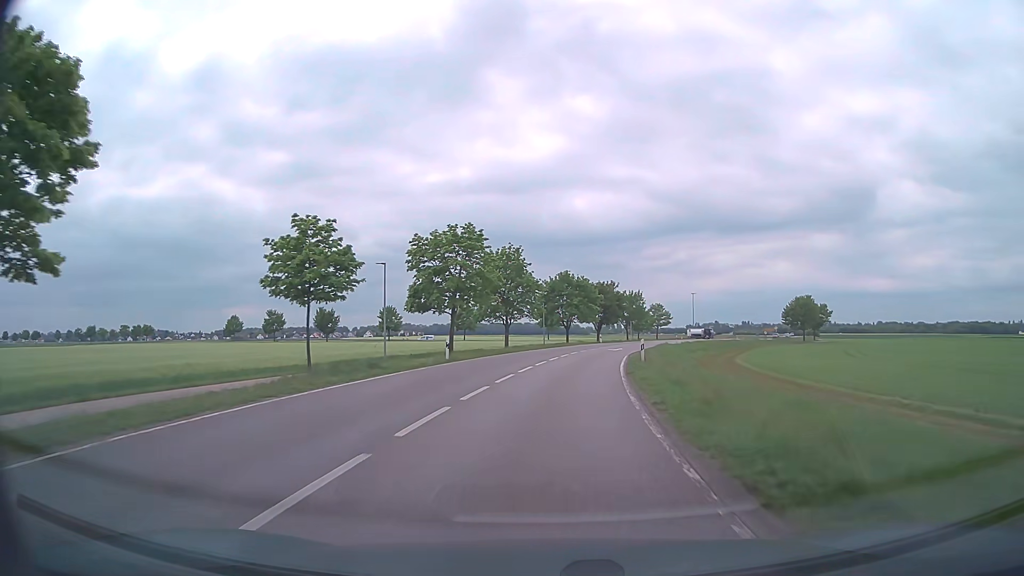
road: secondary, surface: asphalt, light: Day
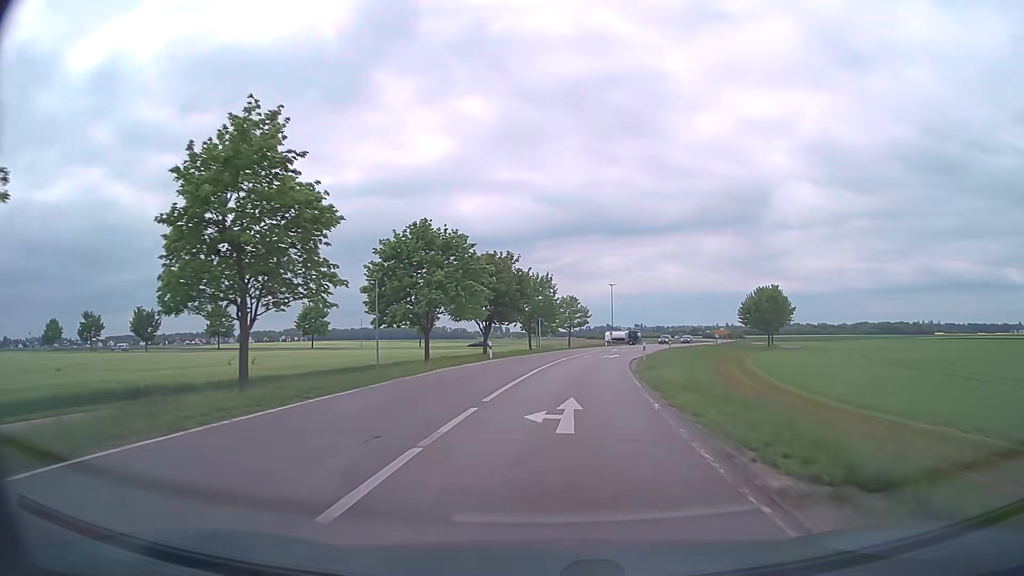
(+2.9, +38.9) m; +9°
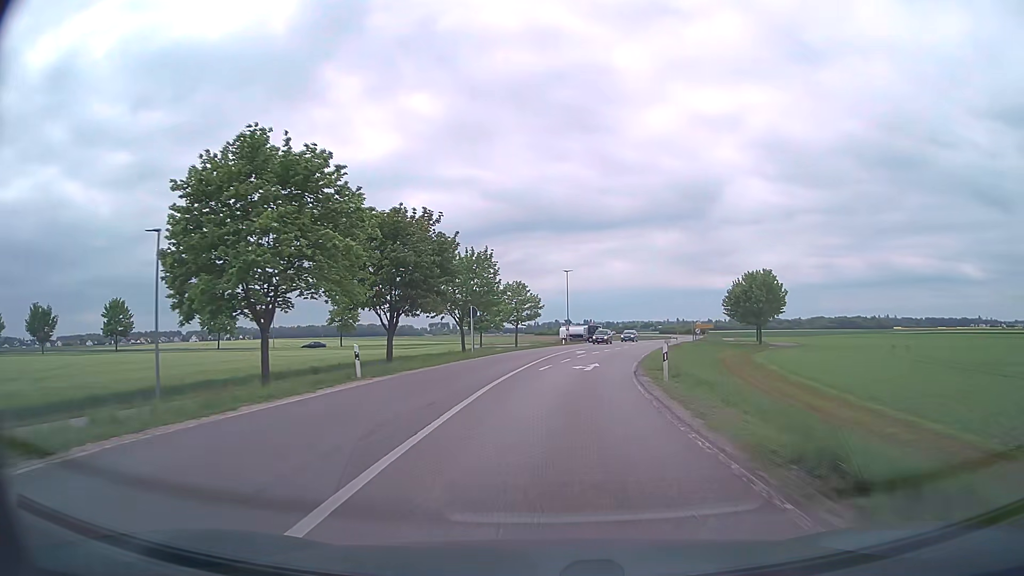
(+0.8, +19.3) m; +5°
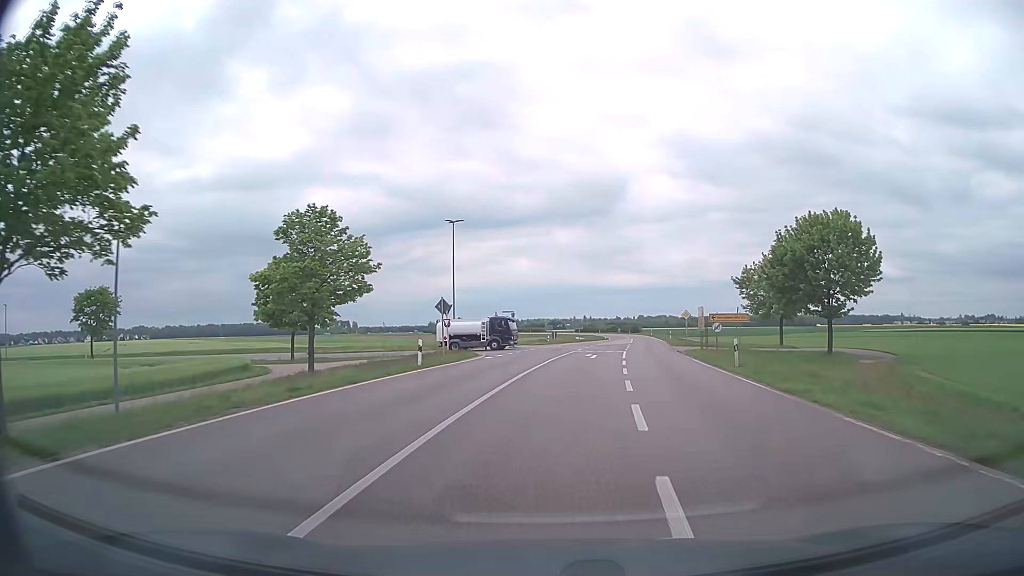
(+2.8, +44.3) m; +8°
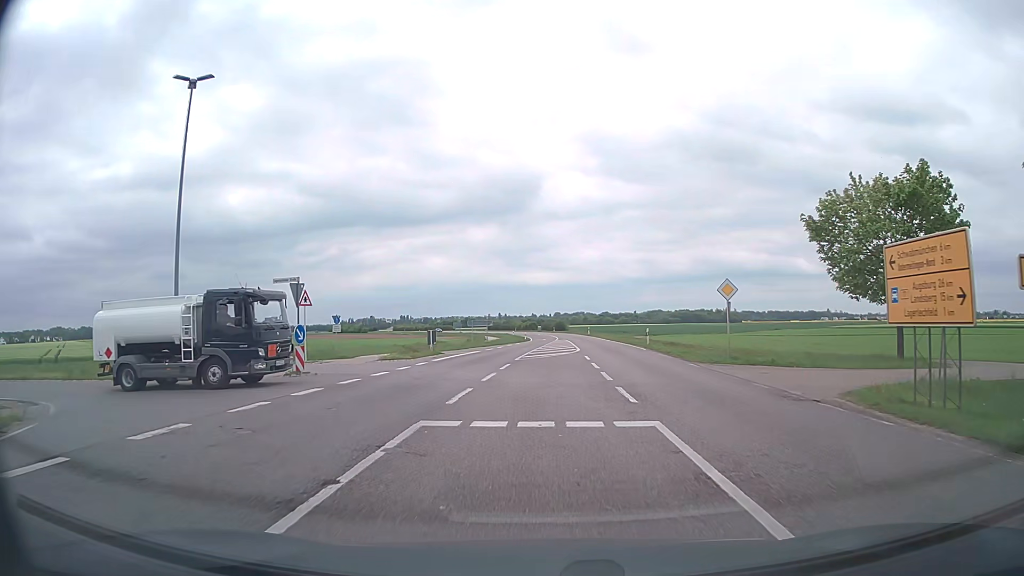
(+2.3, +33.4) m; +7°
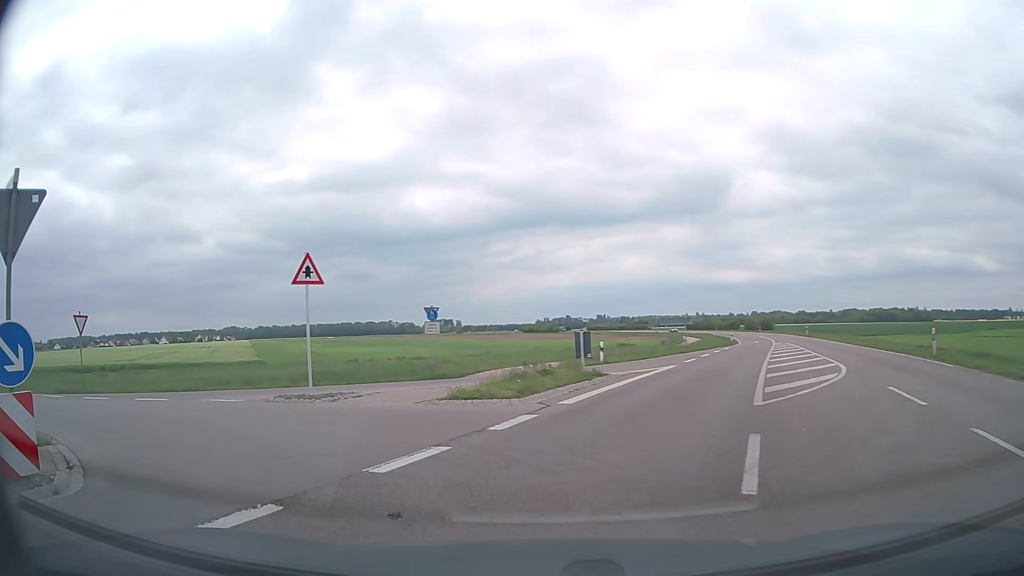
(-0.9, +16.2) m; -16°
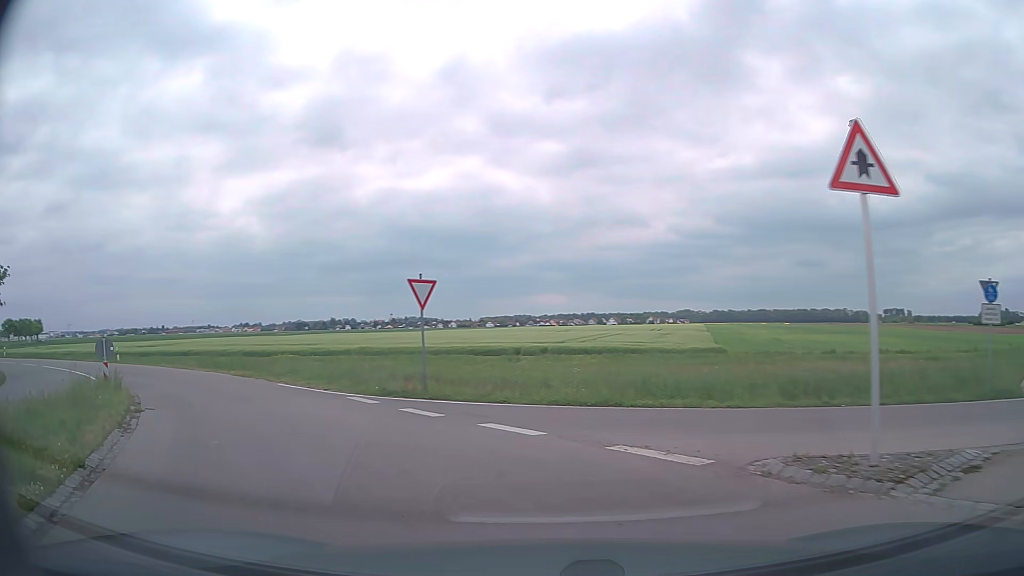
(-3.1, +8.8) m; -39°
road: tertiary
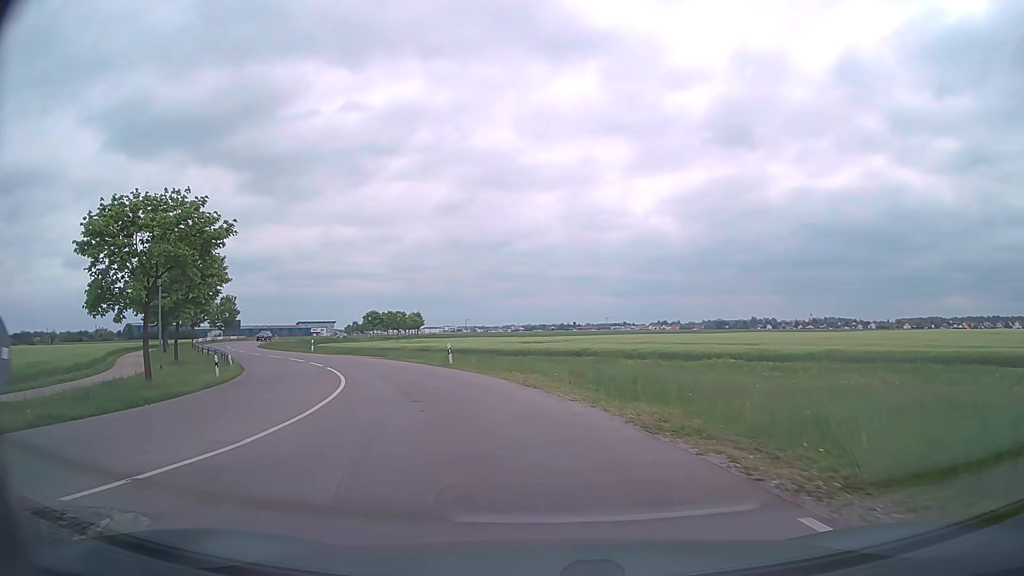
(-6.2, +15.2) m; -36°
(-1, +10) (-3, +20) (-7, +29) (-11, +38) (-17, +46) (-22, +55) (-28, +63) (-33, +72) (-37, +81) (-40, +90) m
